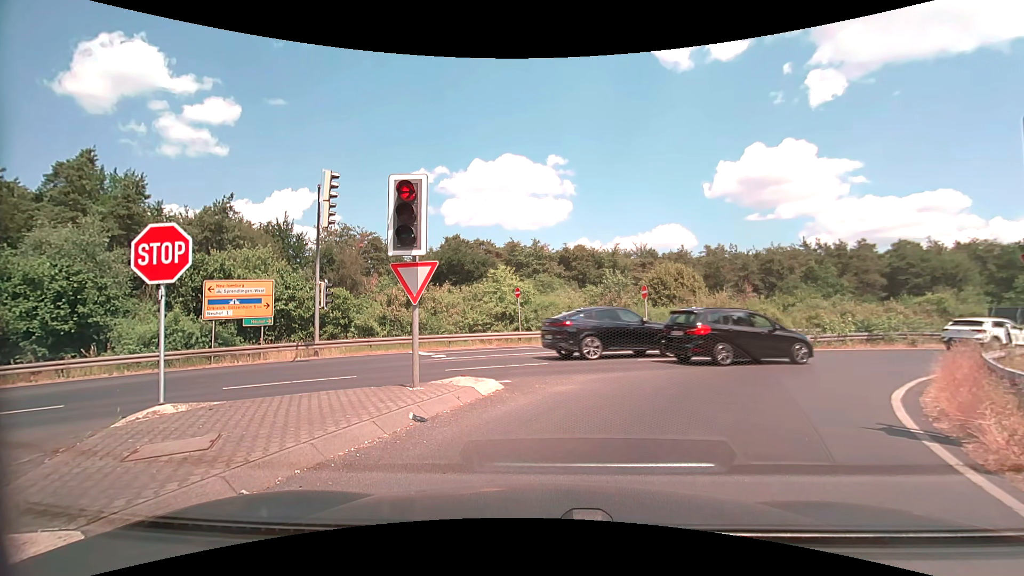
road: secondary_link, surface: asphalt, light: Day
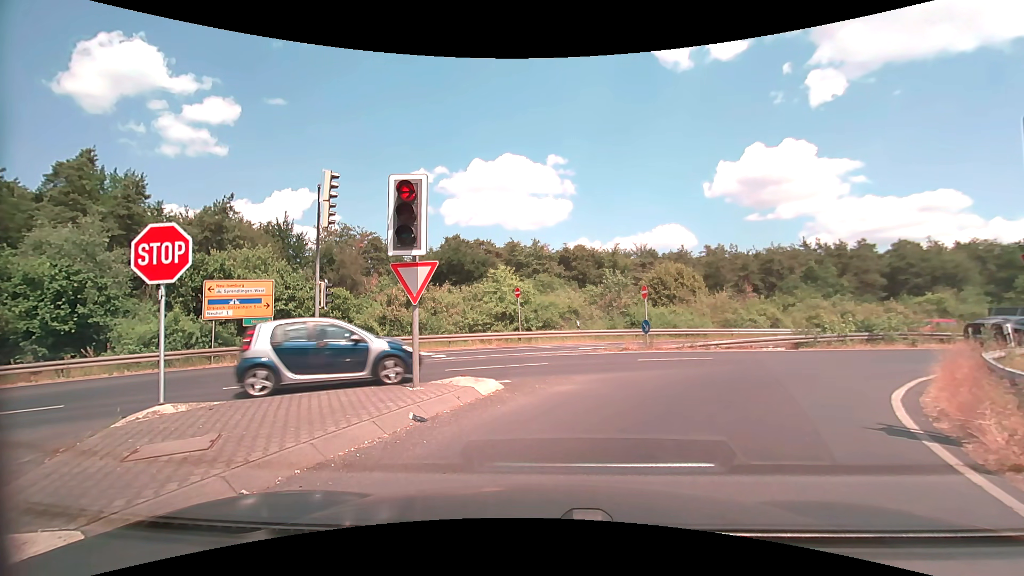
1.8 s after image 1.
(0.0, 0.0) m; 0°
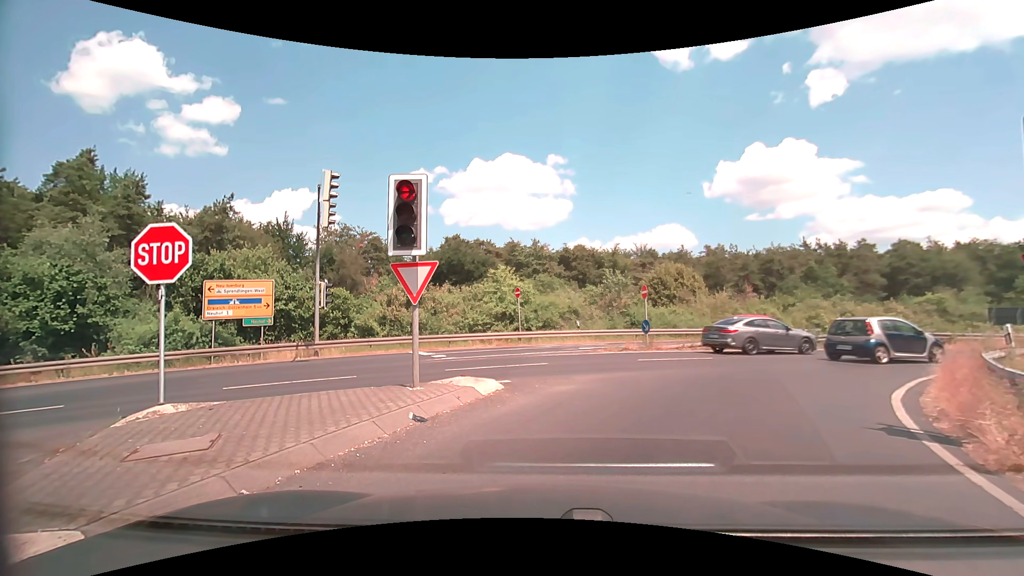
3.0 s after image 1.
(0.0, 0.0) m; 0°
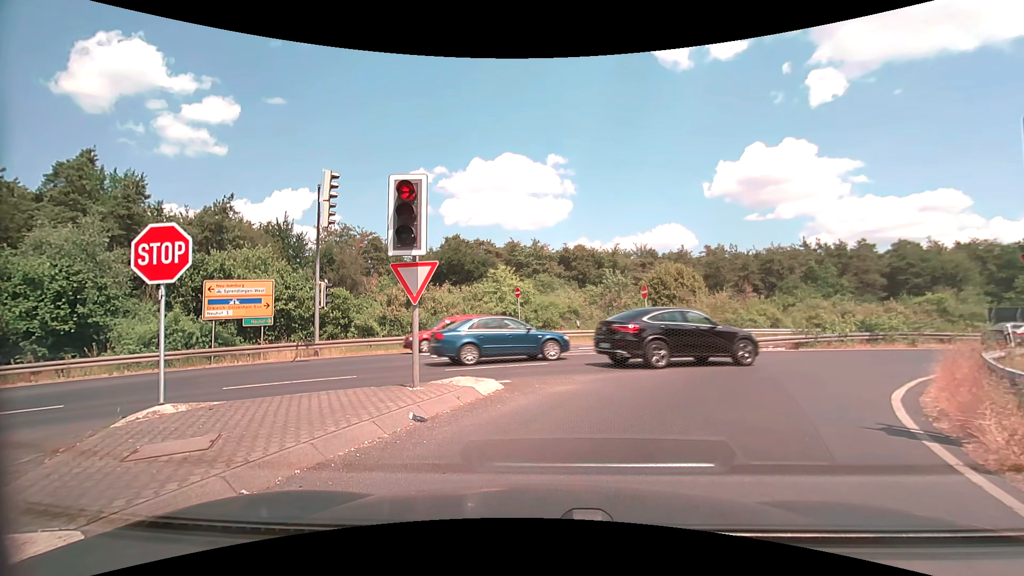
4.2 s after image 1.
(0.0, 0.0) m; 0°
(+2, +10) (+9, +17) (+18, +22) (+27, +26) (+36, +29) (+46, +32) (+55, +35) (+65, +37) (+75, +39) (+85, +41) m
